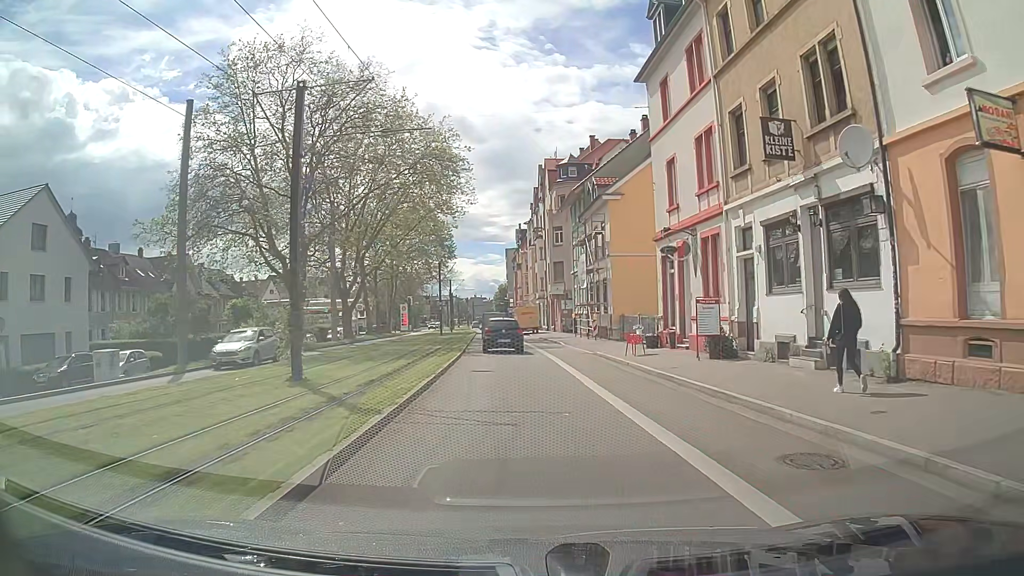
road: secondary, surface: asphalt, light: Day
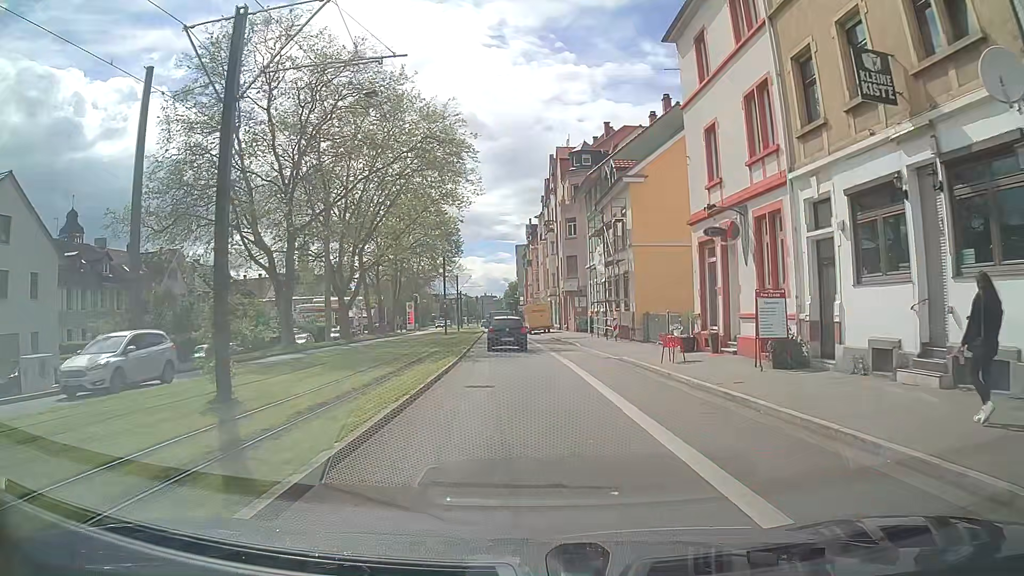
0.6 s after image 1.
(0.0, +4.5) m; -1°
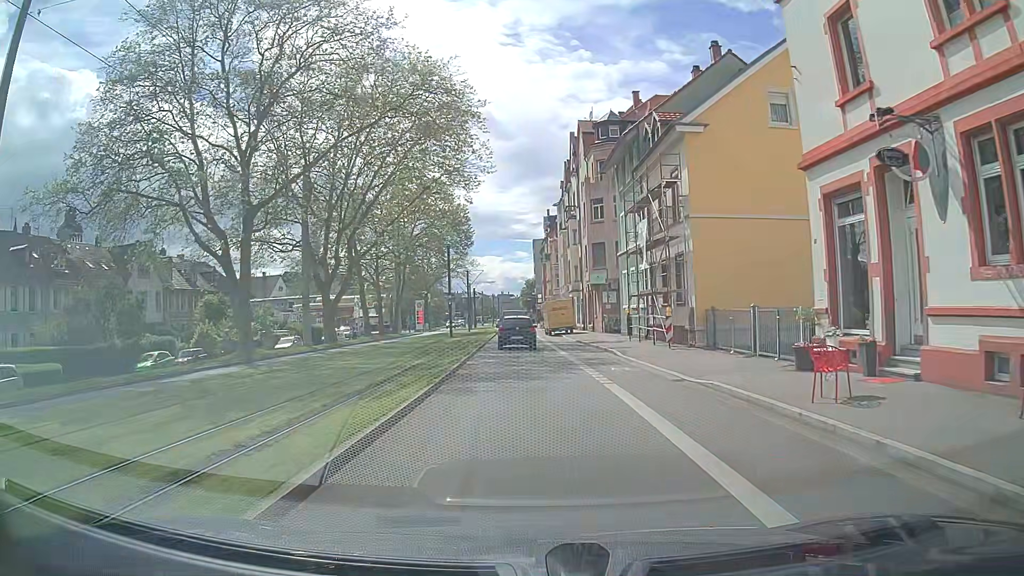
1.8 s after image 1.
(-0.1, +9.1) m; 0°
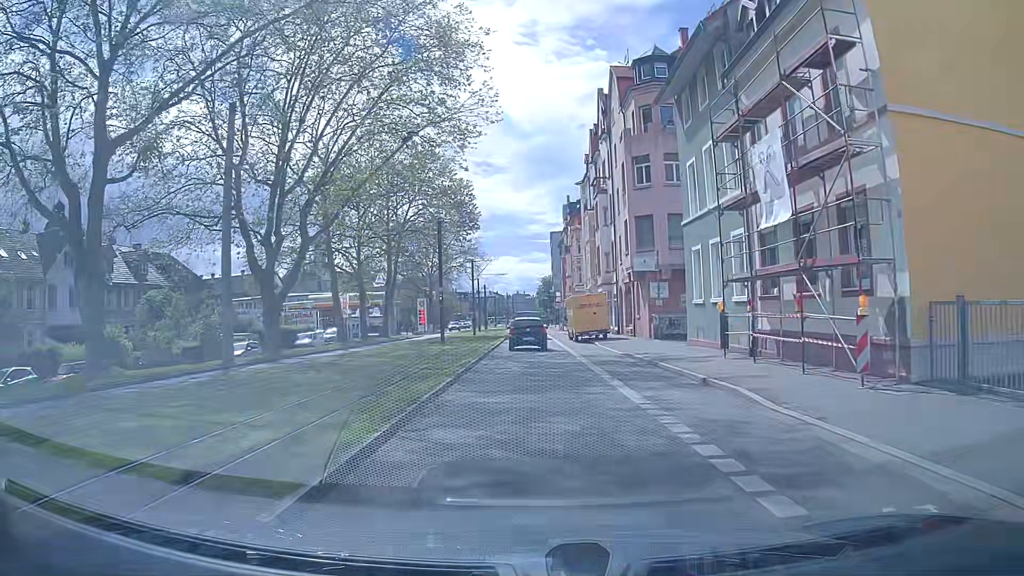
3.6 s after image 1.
(-0.3, +13.8) m; -2°
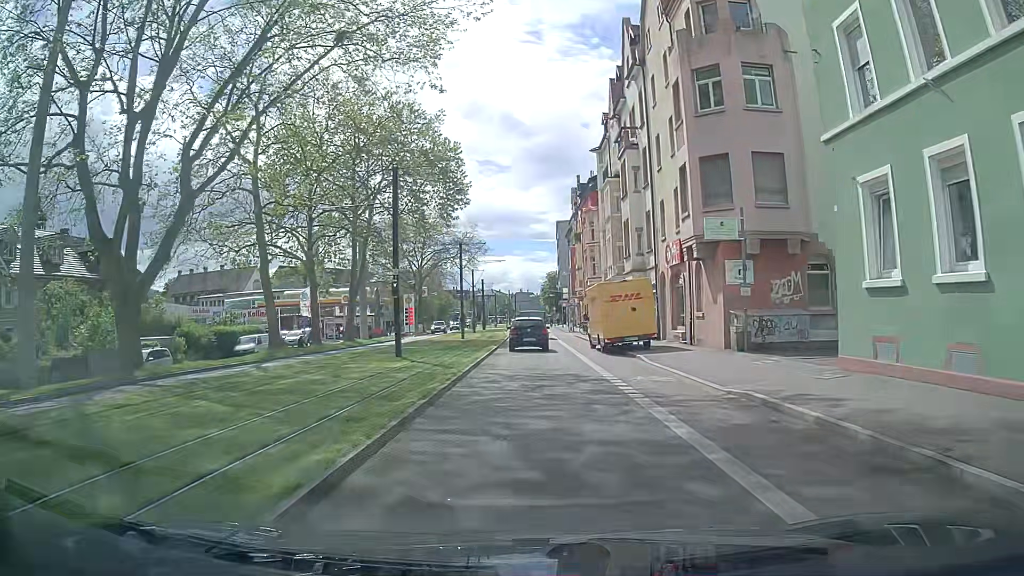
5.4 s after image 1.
(0.0, +13.8) m; 0°
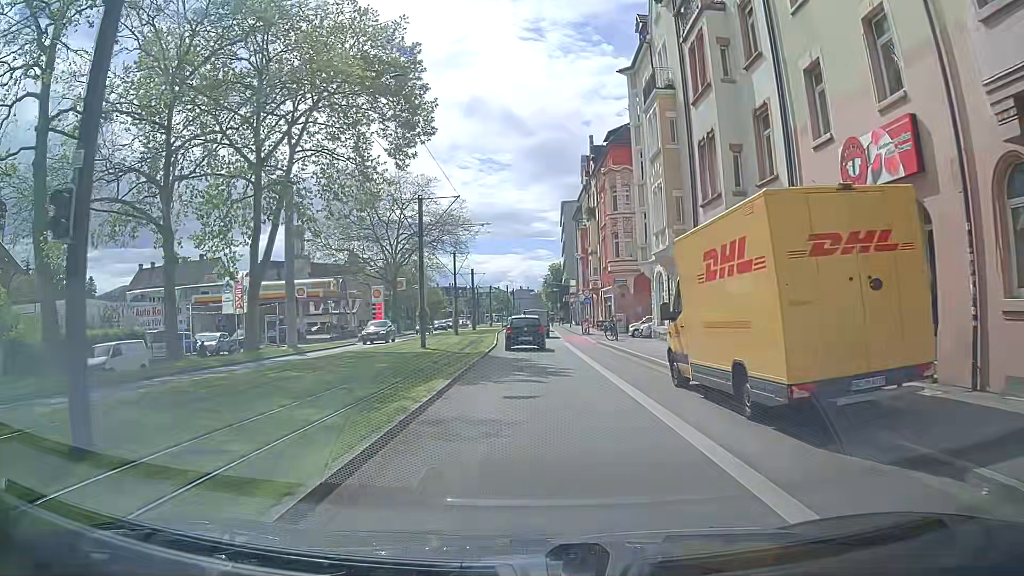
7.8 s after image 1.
(-0.2, +18.5) m; -3°
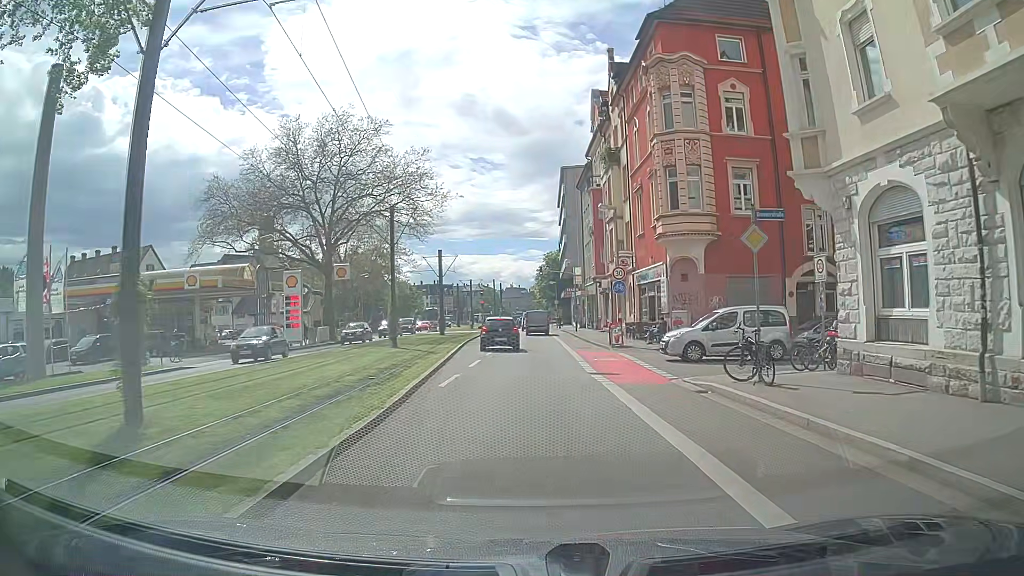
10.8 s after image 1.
(+0.8, +23.3) m; +2°
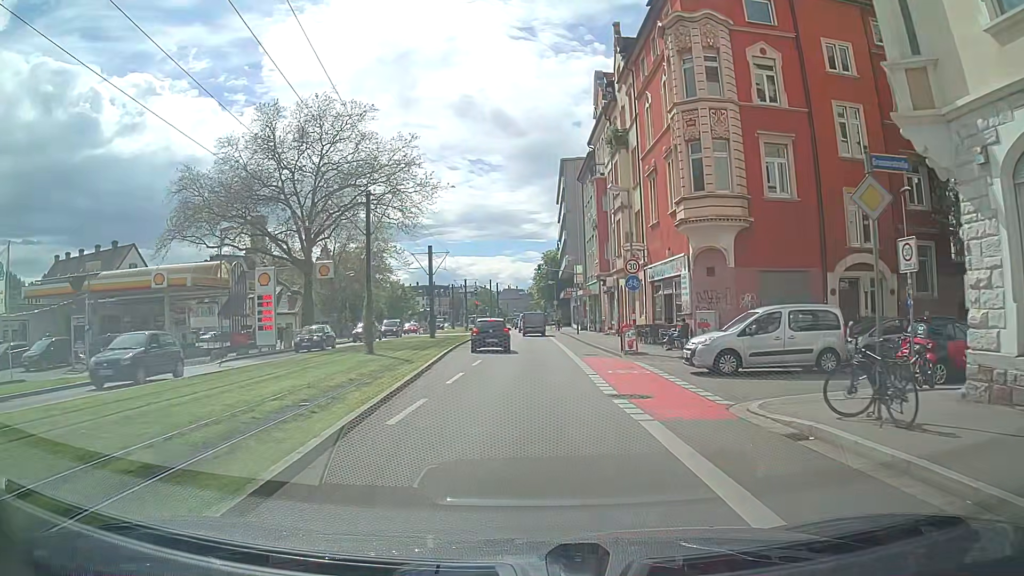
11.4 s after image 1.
(0.0, +4.7) m; 0°
(0, +10) (0, +20) (+1, +30) (+1, +40) (+1, +50) (+1, +60) (+1, +70) (+1, +80) (+1, +90) (+1, +100) m
